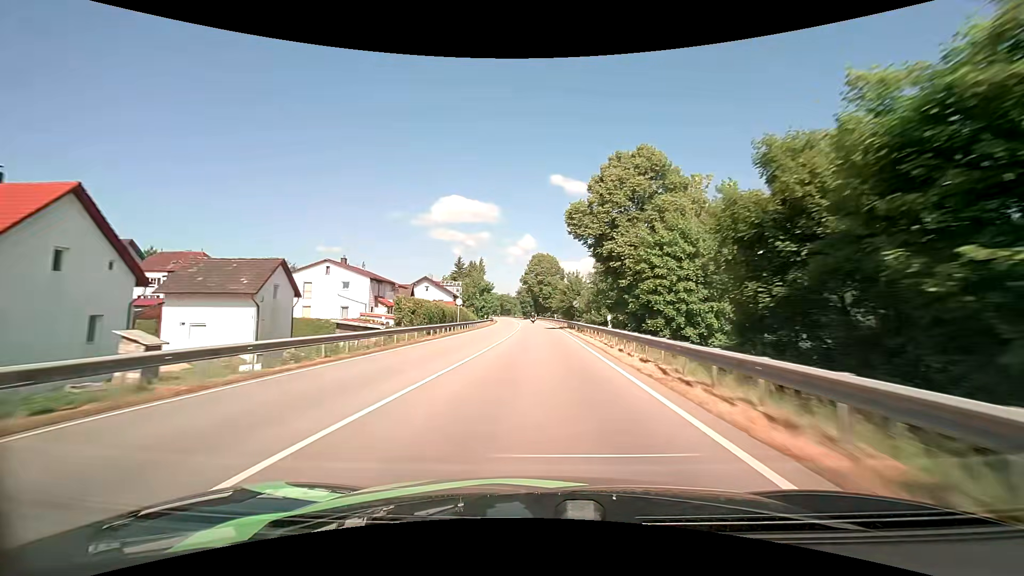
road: primary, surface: asphalt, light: Day
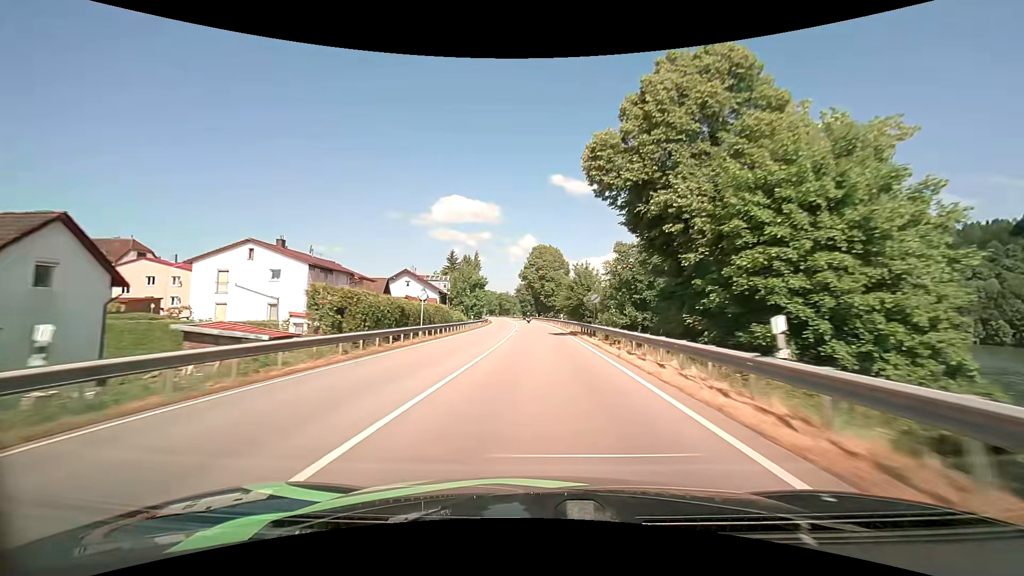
(0.0, +15.6) m; 0°
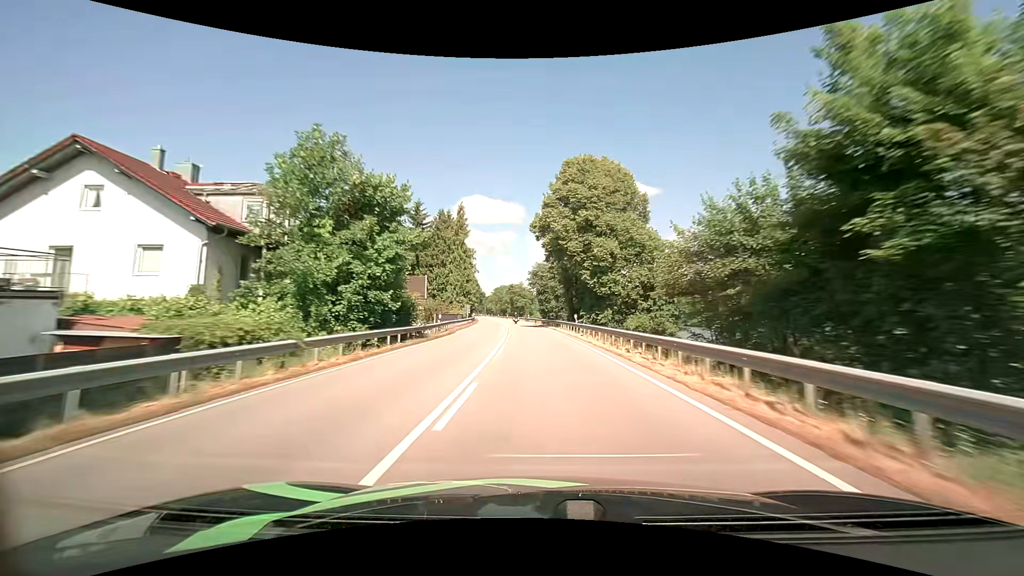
(-1.2, +63.2) m; -3°
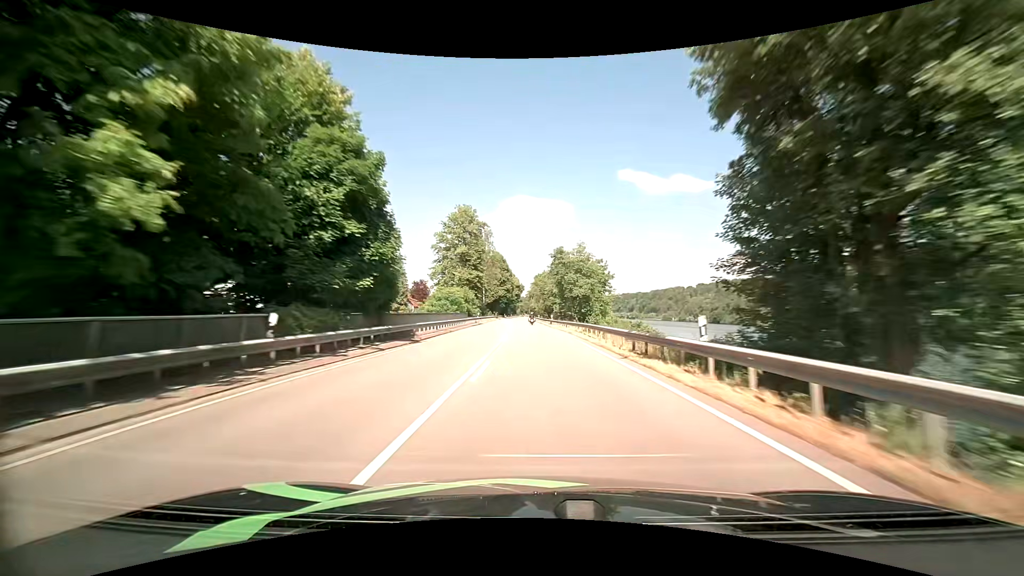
(-4.0, +79.9) m; -6°
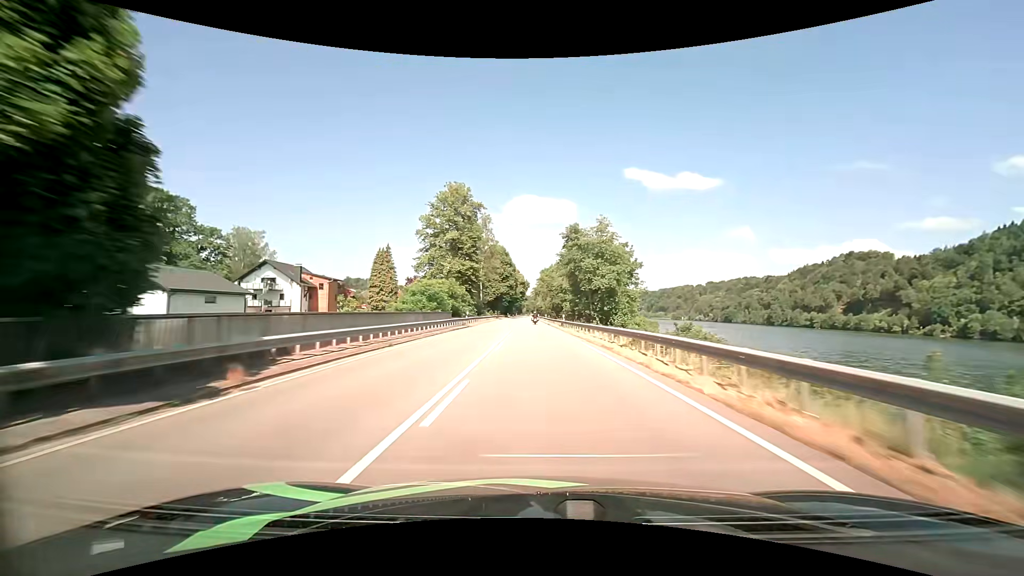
(-0.1, +15.9) m; -1°
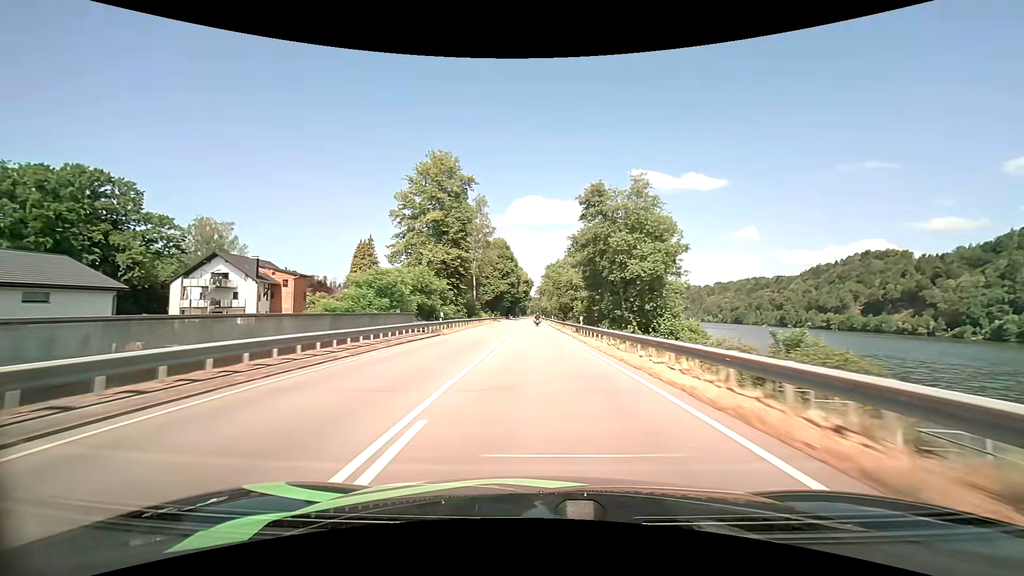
(-0.1, +15.8) m; -1°
(0, +10) (0, +20) (0, +30) (0, +40) (0, +50) (-1, +60) (-1, +70) (-1, +80) (-1, +90) (-1, +100) m
